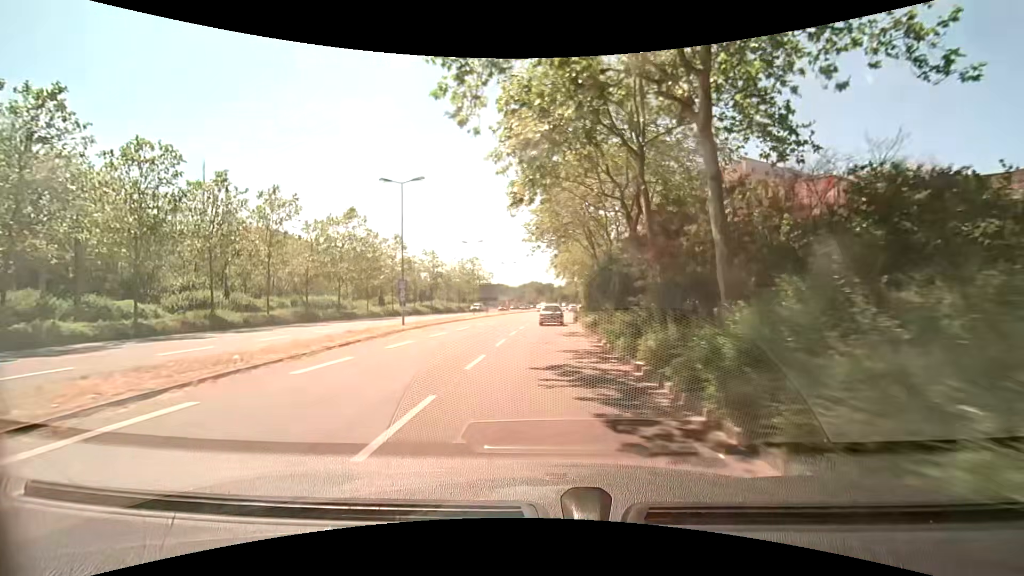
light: Day
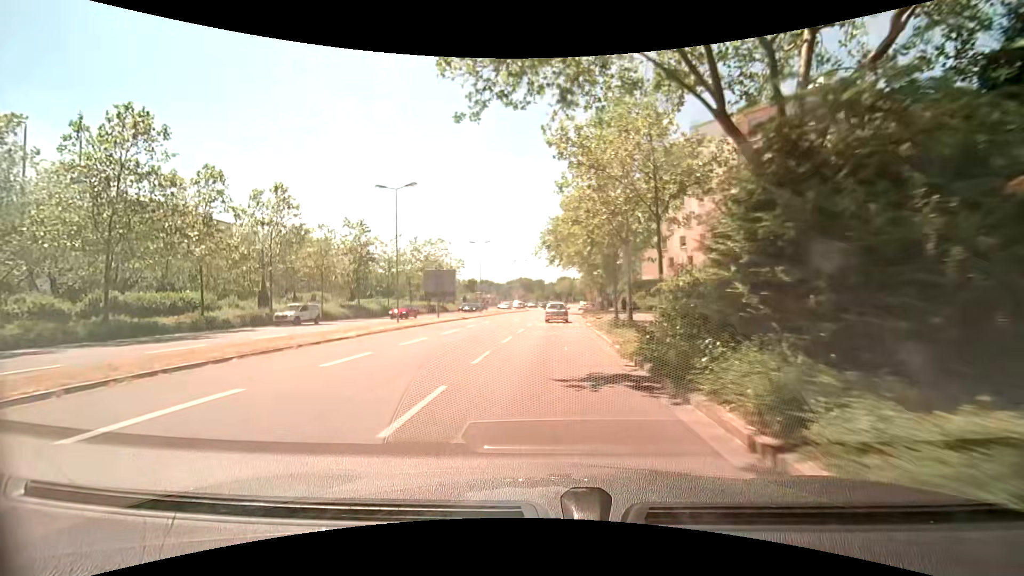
(-0.1, +29.2) m; +2°
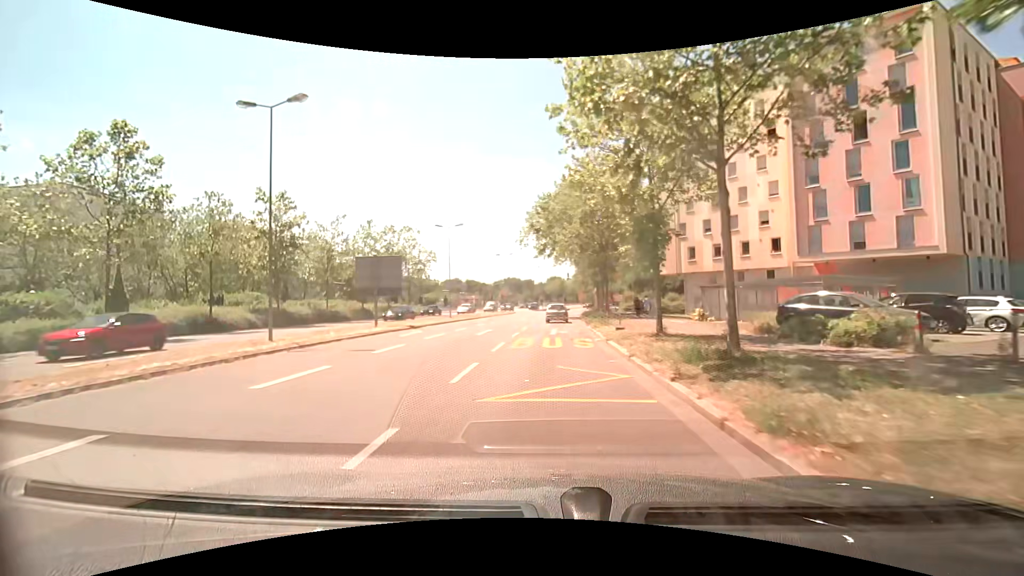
(-0.1, +14.5) m; 0°
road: secondary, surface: asphalt
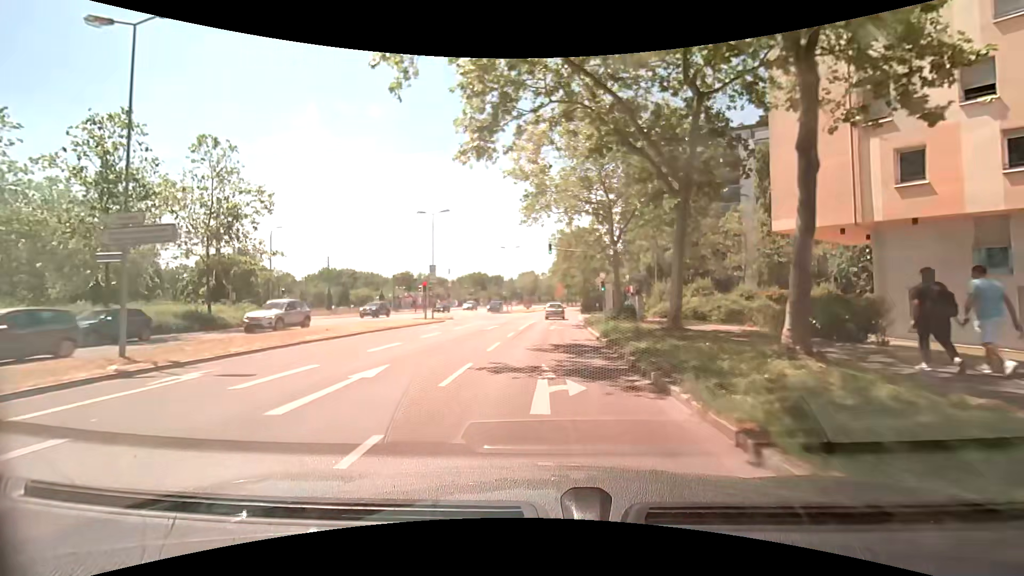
(+1.2, +36.2) m; +3°
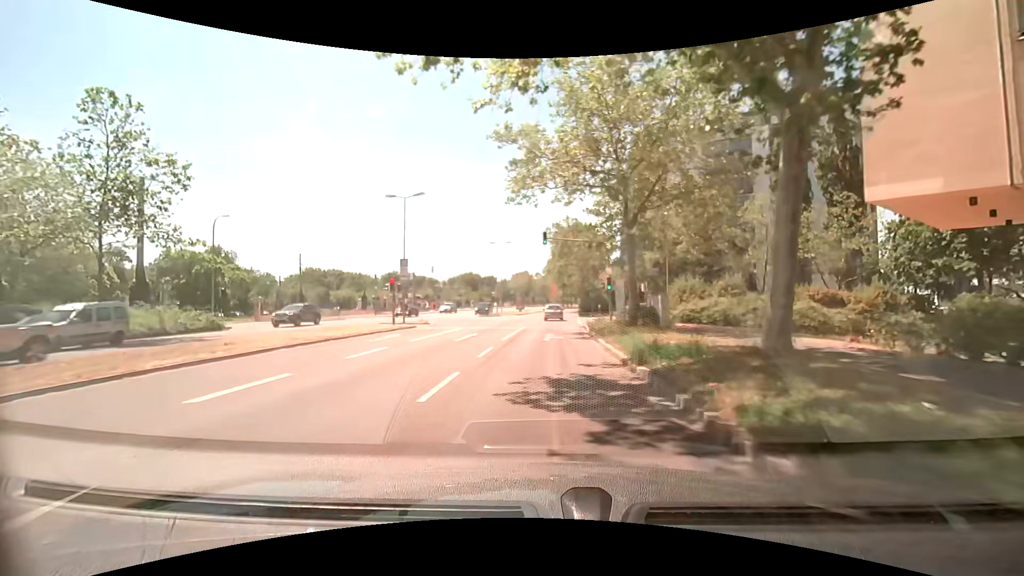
(+0.1, +7.2) m; +1°
(0, +10) (0, +20) (+1, +30) (+1, +40) (+2, +50) (+2, +60) (+3, +70) (+4, +80) (+5, +90) (+6, +100) m
